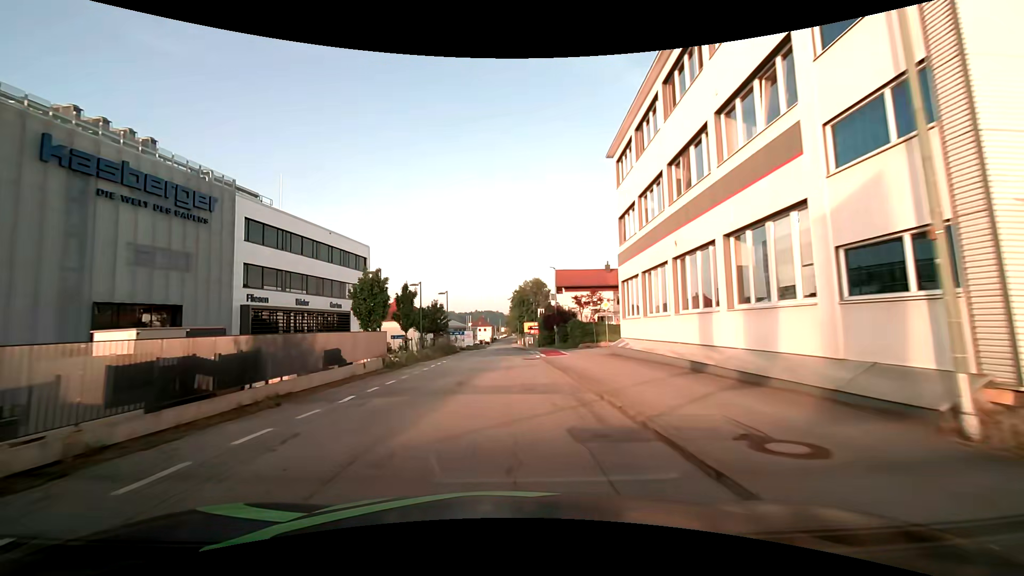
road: residential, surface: asphalt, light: Day
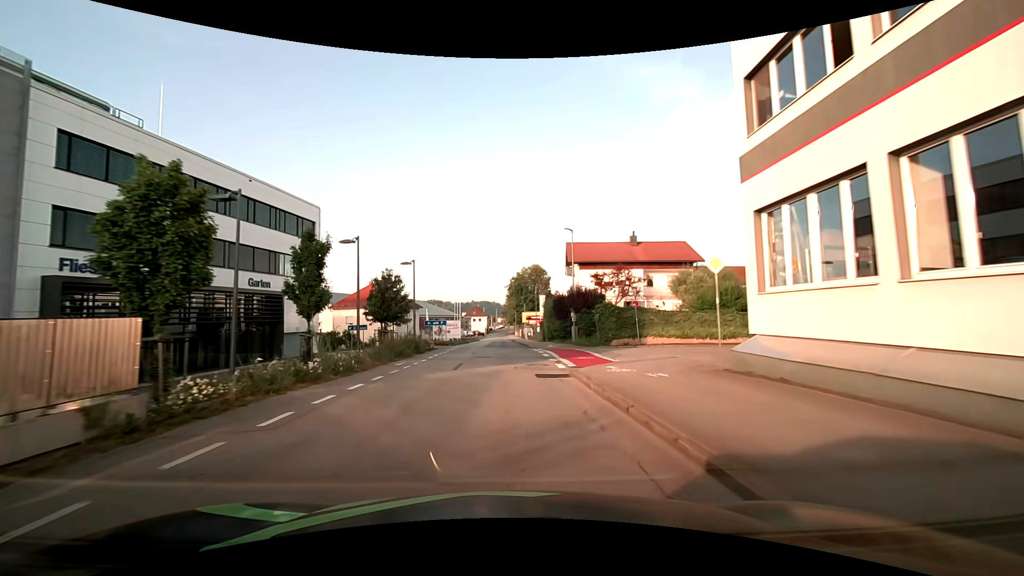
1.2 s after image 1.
(0.0, +15.7) m; +1°
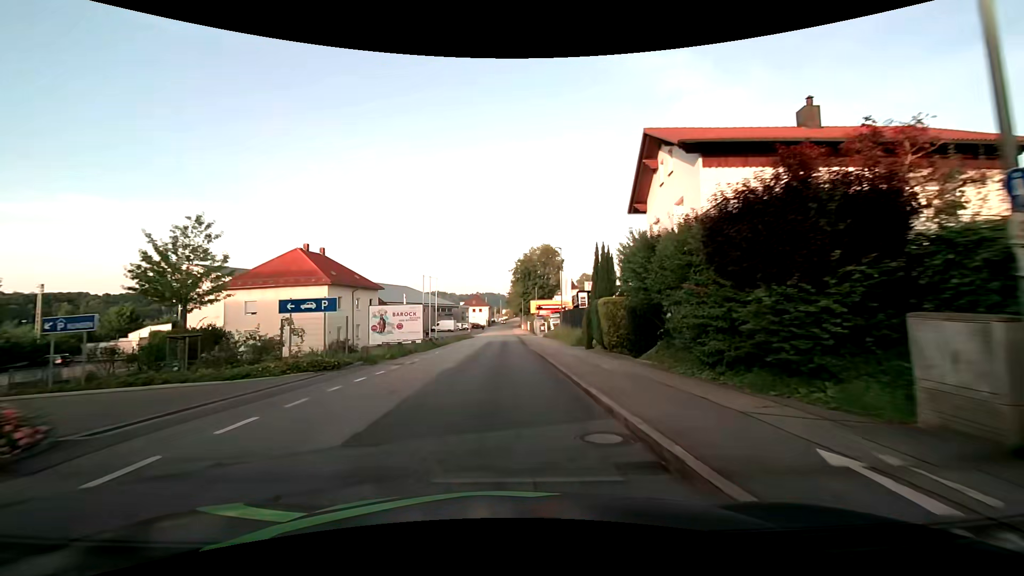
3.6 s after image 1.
(-0.2, +31.0) m; -2°
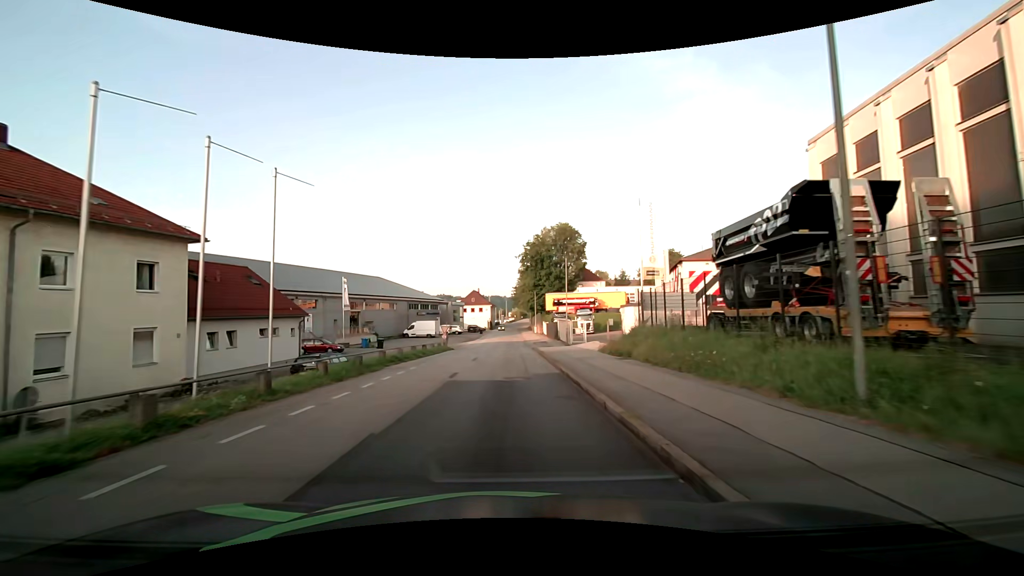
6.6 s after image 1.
(+0.2, +36.5) m; 0°
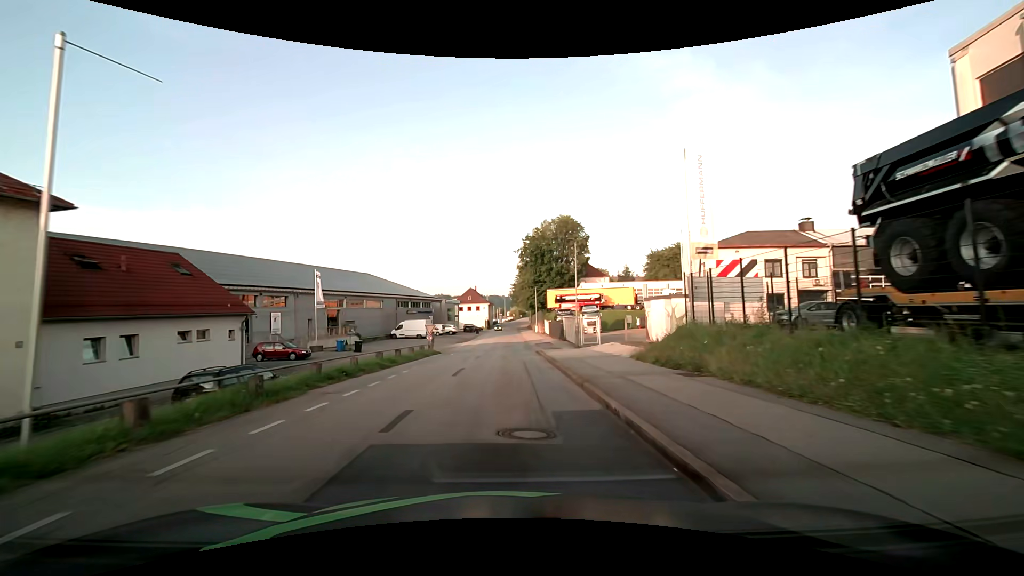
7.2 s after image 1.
(0.0, +7.4) m; 0°
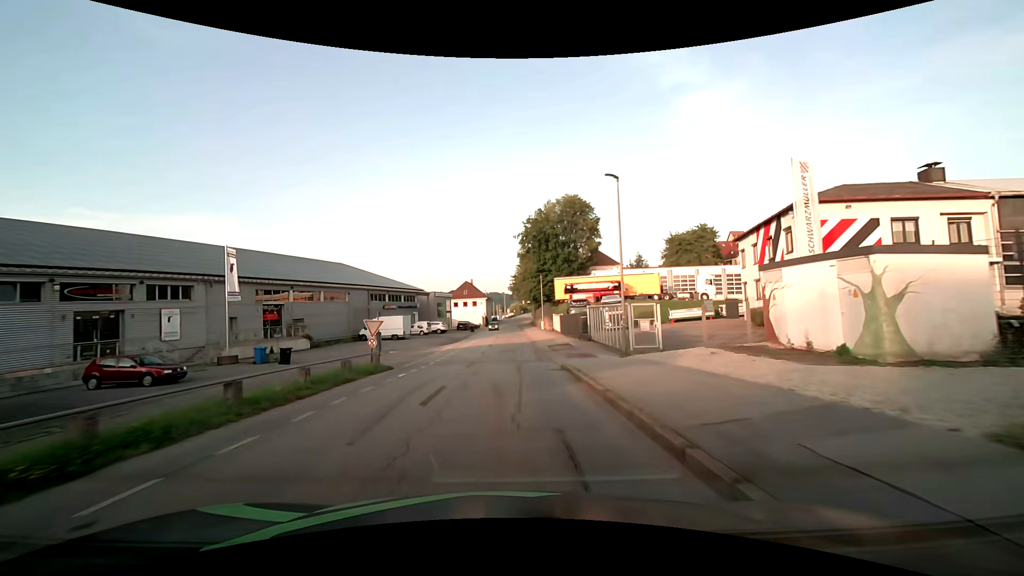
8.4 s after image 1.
(+0.1, +15.1) m; 0°
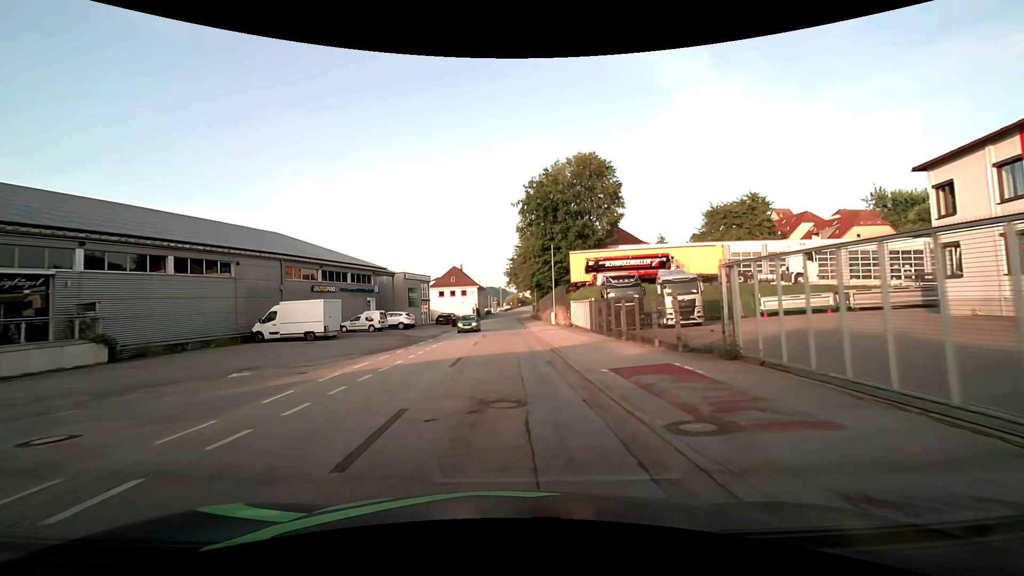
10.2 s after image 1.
(0.0, +22.3) m; 0°
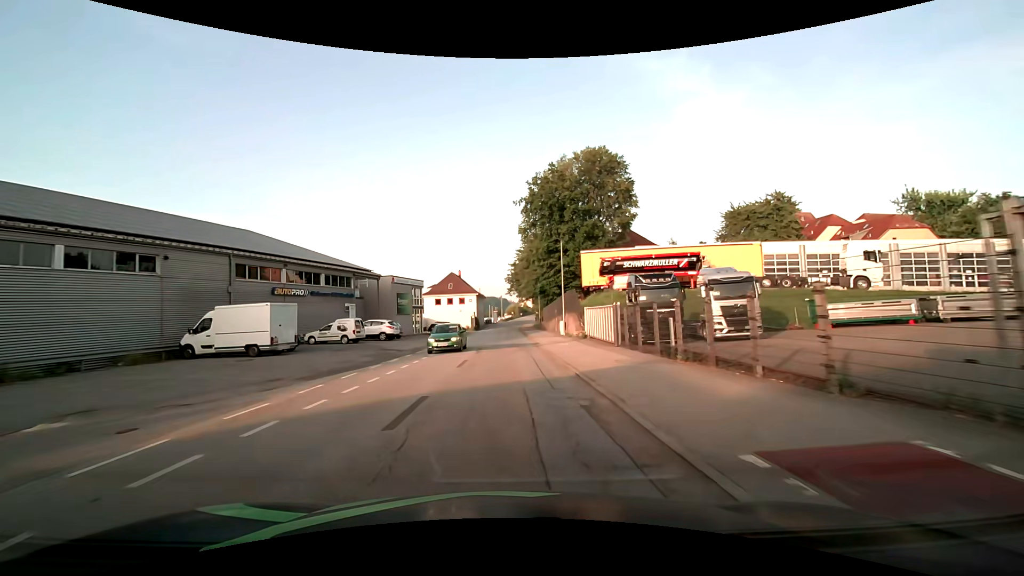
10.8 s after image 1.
(0.0, +7.3) m; 0°
(0, +10) (0, +20) (0, +30) (0, +40) (0, +50) (0, +60) (0, +70) (0, +80) (0, +90) (0, +100) m
